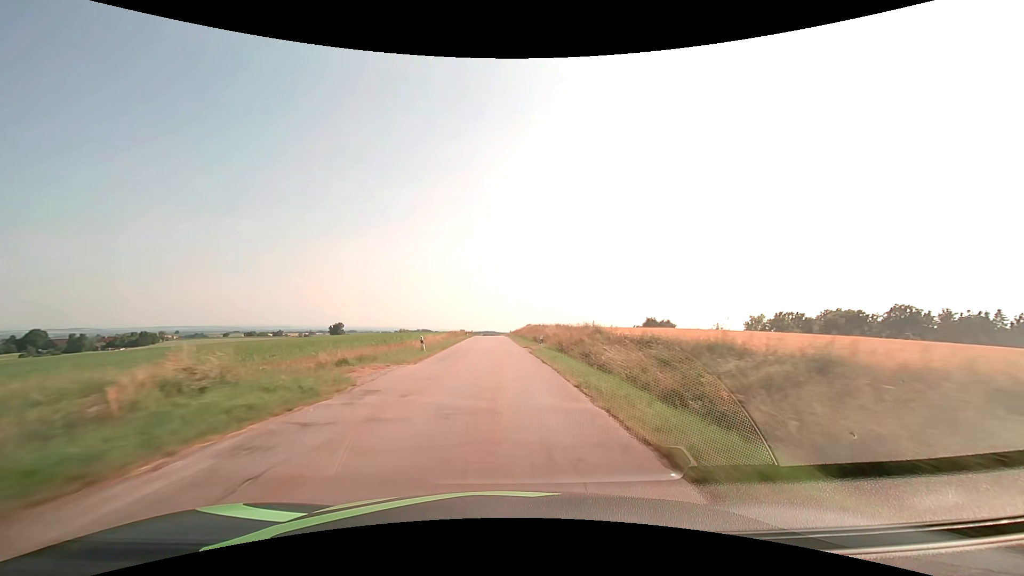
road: tertiary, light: Day
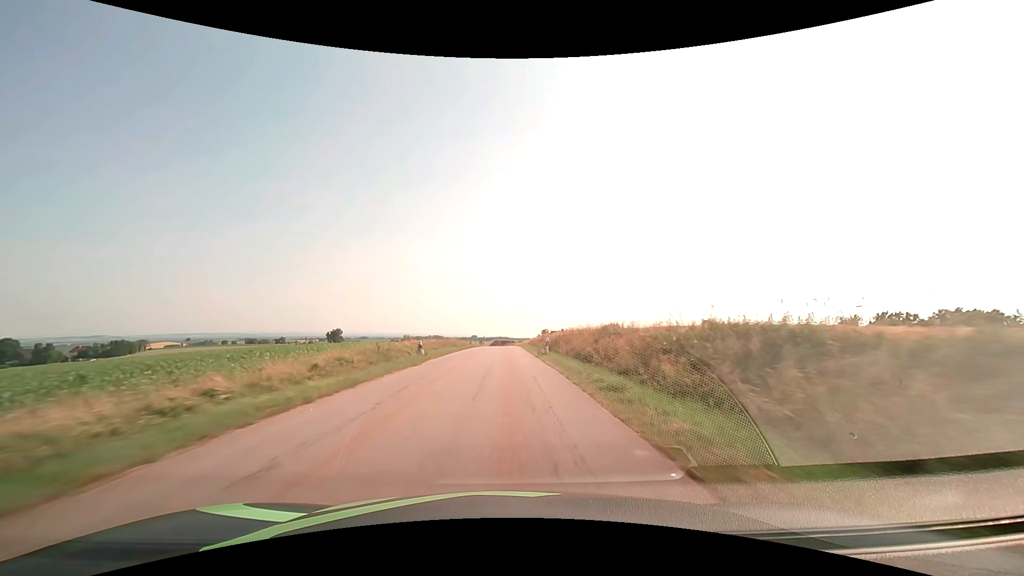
(-0.8, +52.3) m; -1°
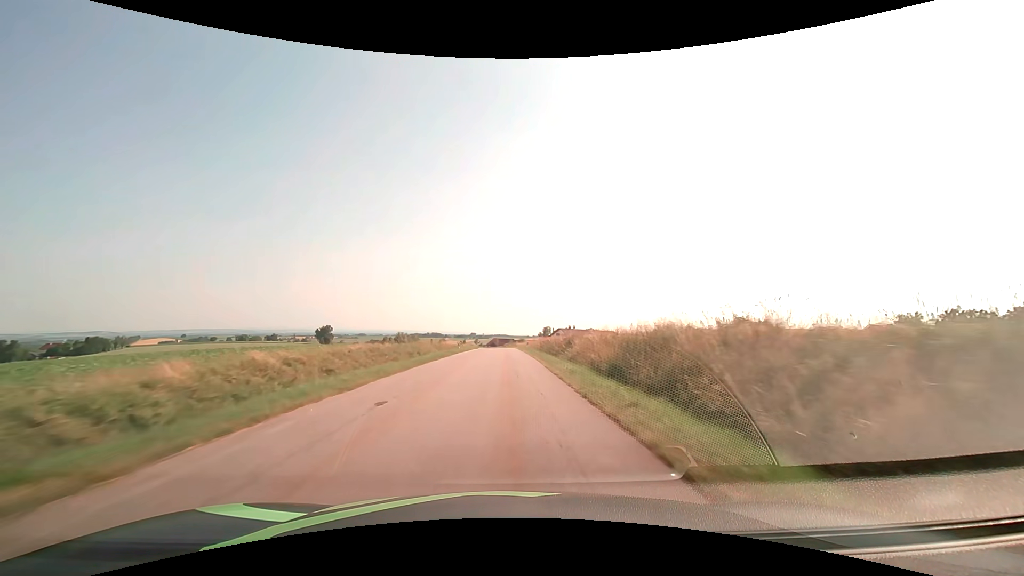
(0.0, +27.2) m; 0°
(0, +10) (0, +20) (0, +30) (0, +40) (0, +50) (0, +60) (0, +70) (-1, +80) (-1, +90) (-2, +100) m
